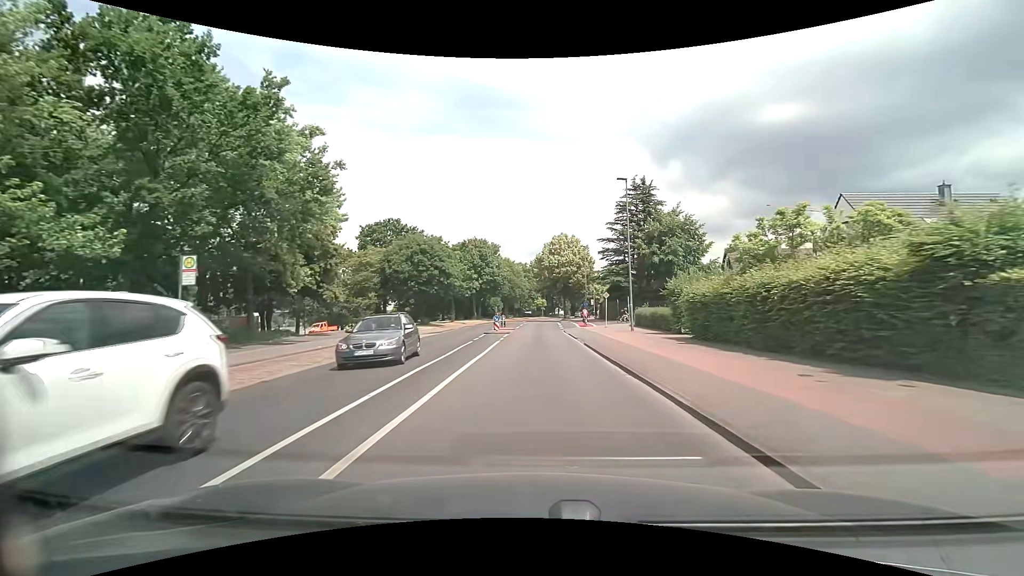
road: tertiary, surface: asphalt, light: Day
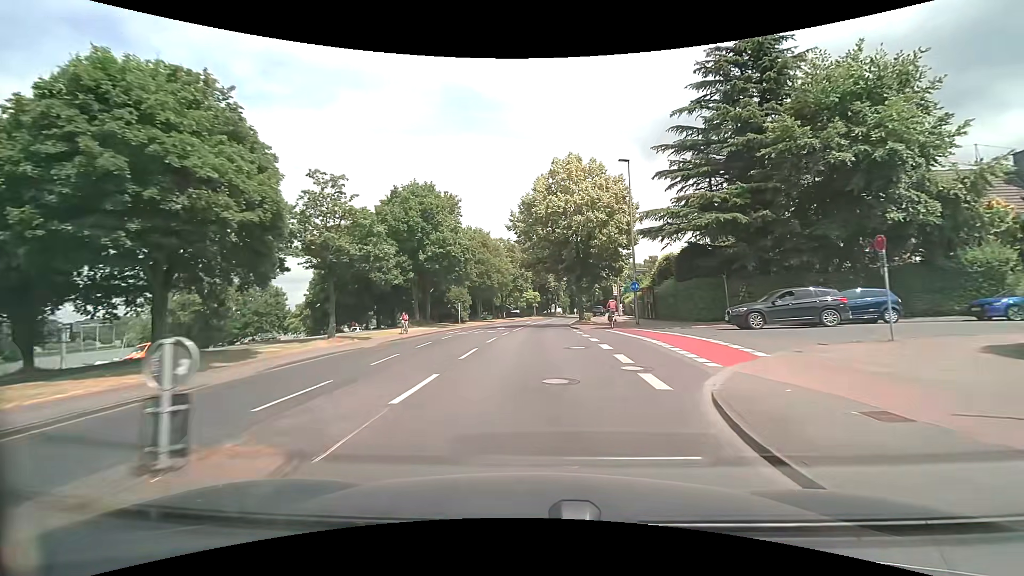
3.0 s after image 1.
(+0.2, +38.0) m; +1°
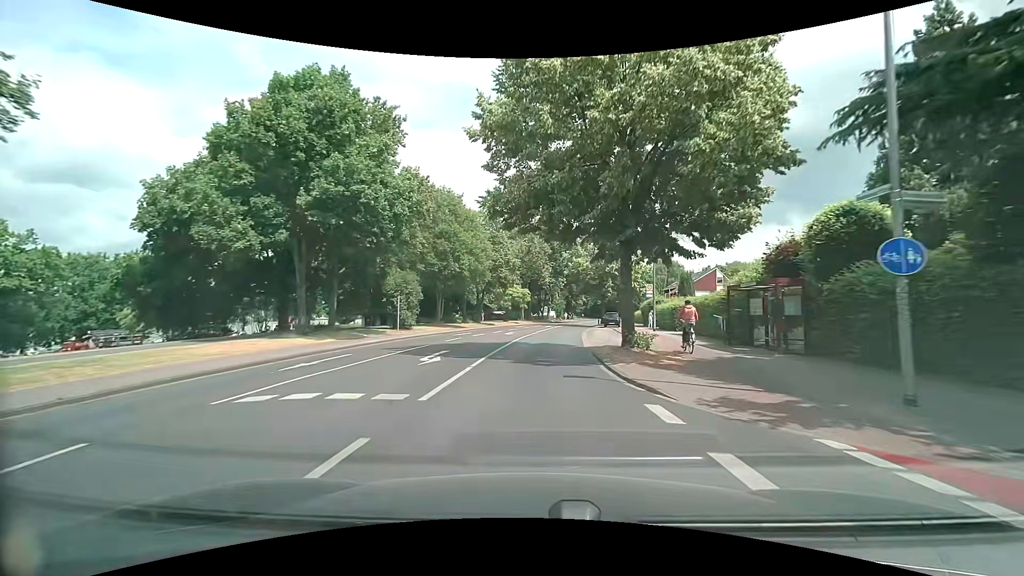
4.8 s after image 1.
(0.0, +22.6) m; +1°
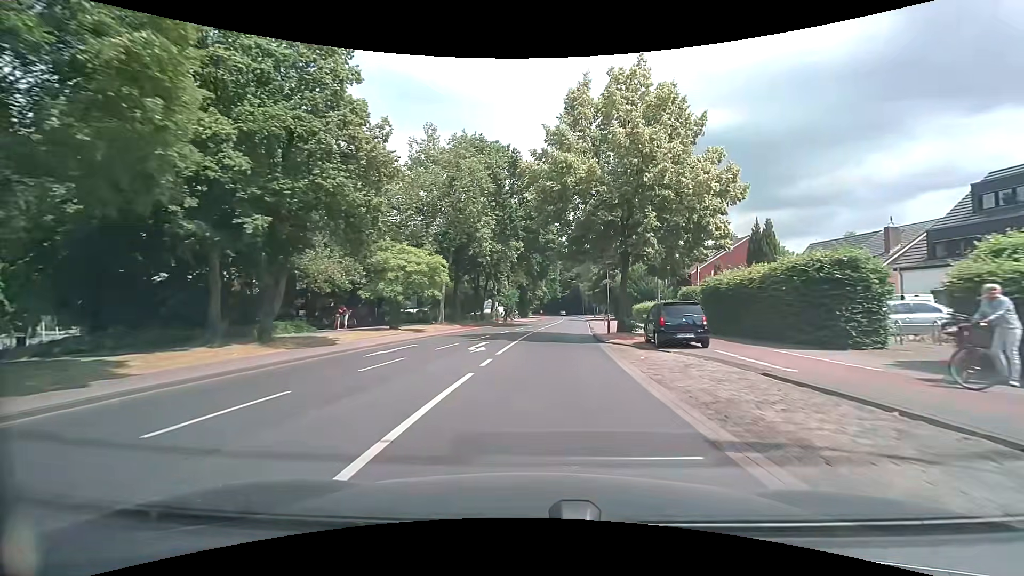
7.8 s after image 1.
(+1.5, +37.7) m; +6°
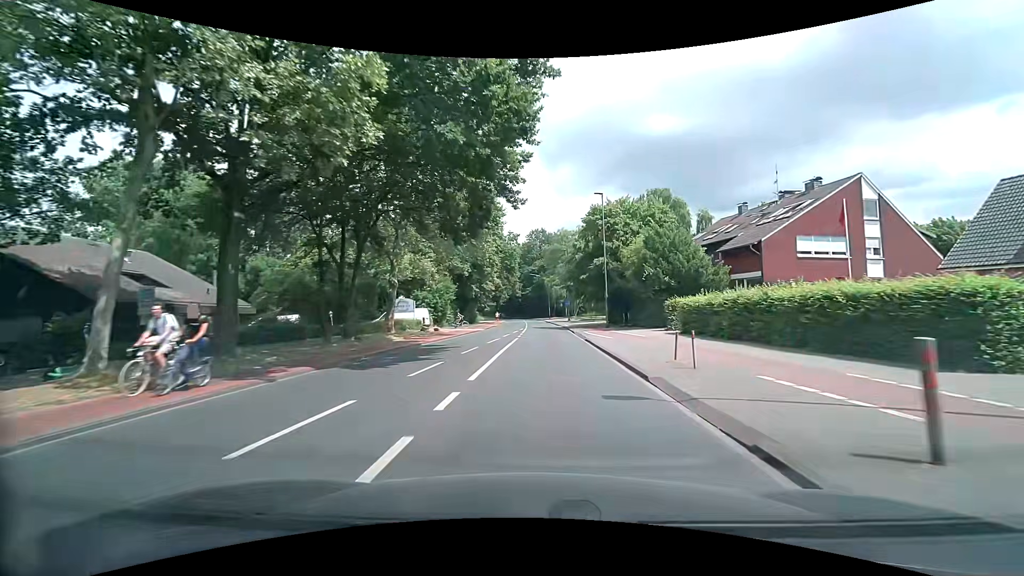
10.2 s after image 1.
(+1.1, +30.0) m; +5°
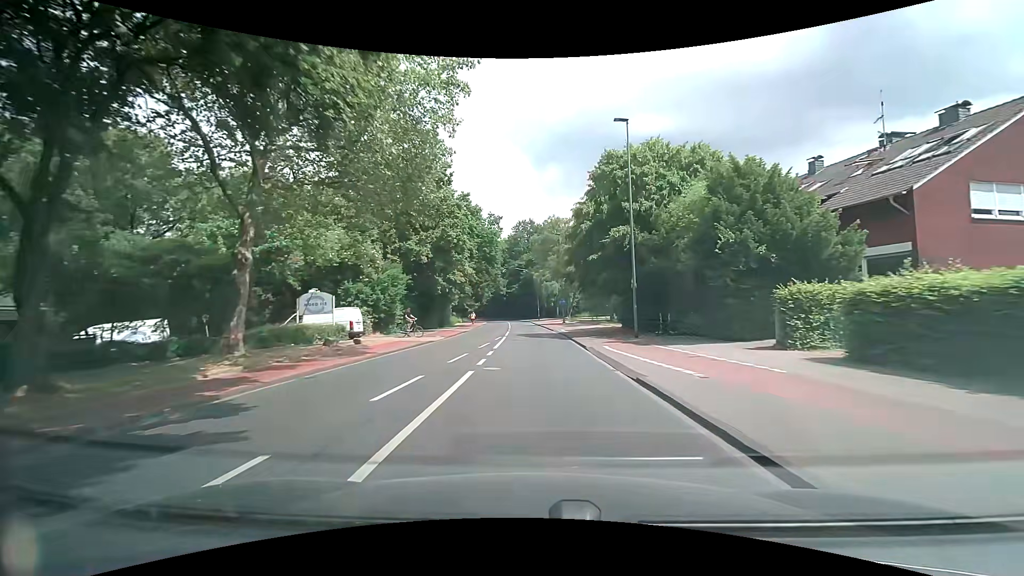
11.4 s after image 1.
(+0.2, +14.9) m; +2°
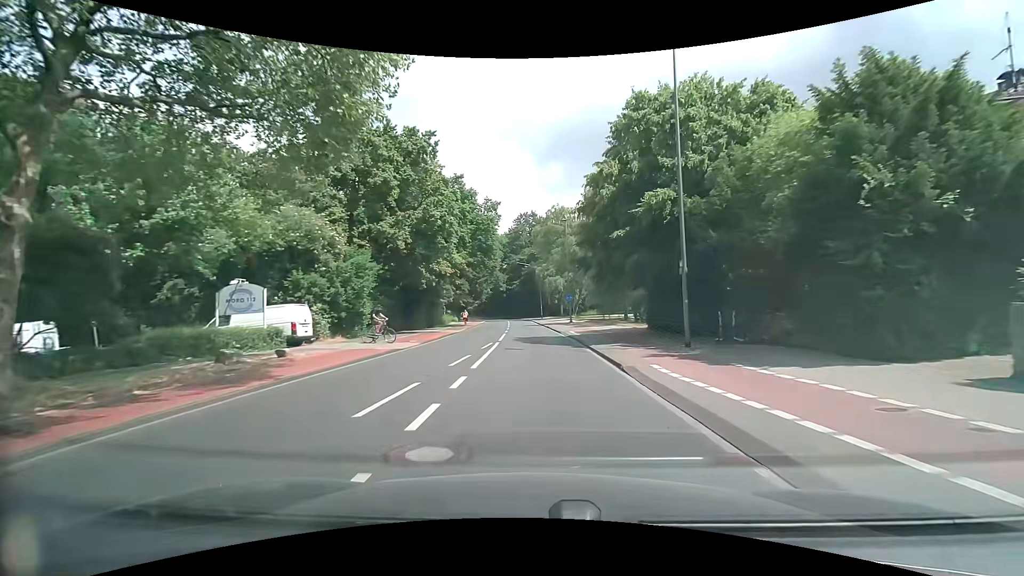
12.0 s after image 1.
(0.0, +7.4) m; -1°
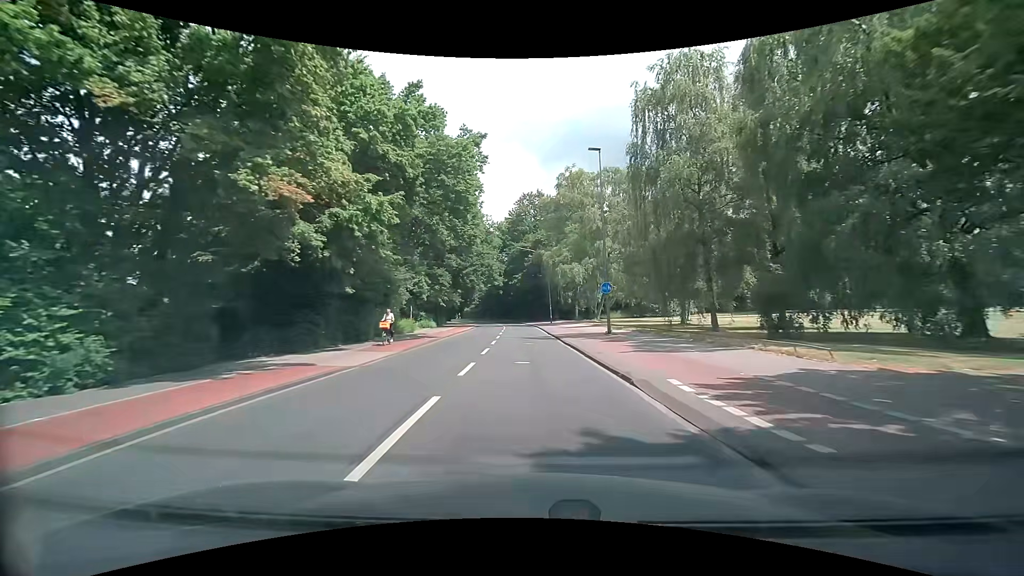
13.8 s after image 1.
(-0.3, +22.3) m; -1°
(0, +10) (0, +20) (0, +30) (-1, +40) (-1, +50) (-2, +60) (-2, +70) (-4, +80) (-5, +90) (-7, +100) m
